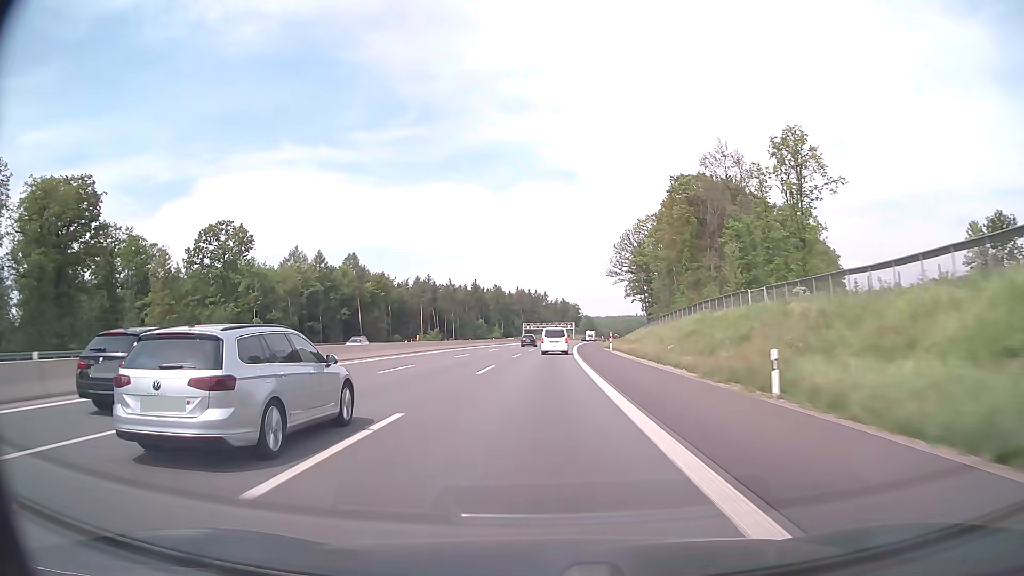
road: motorway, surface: asphalt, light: Day
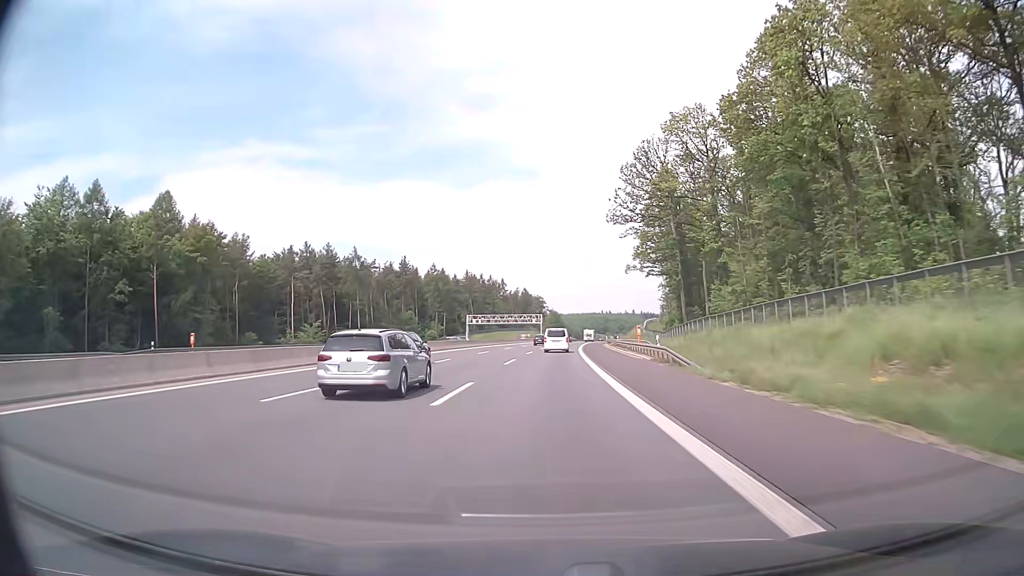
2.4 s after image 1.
(+2.3, +82.6) m; +3°
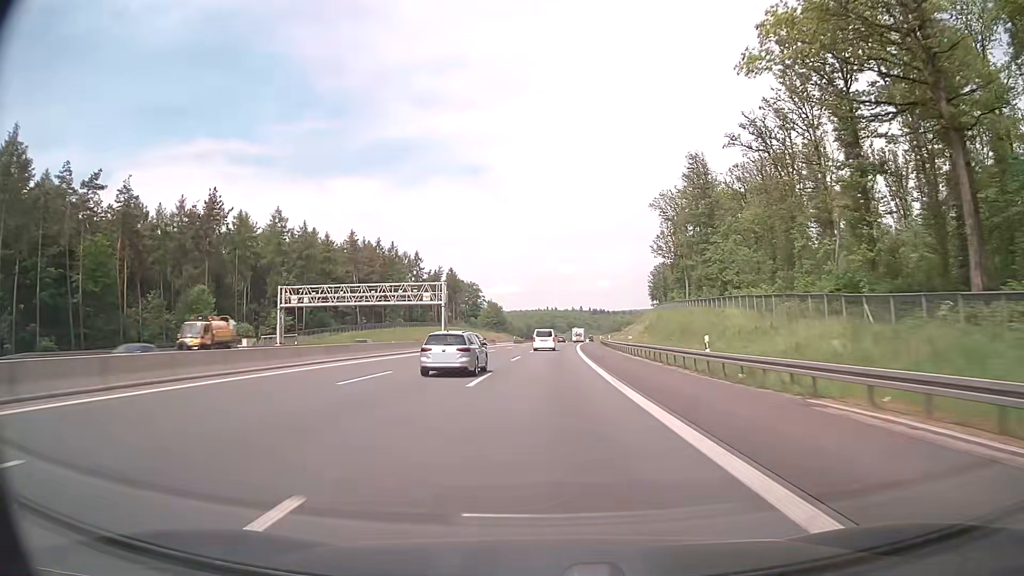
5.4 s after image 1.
(+3.9, +103.3) m; +5°
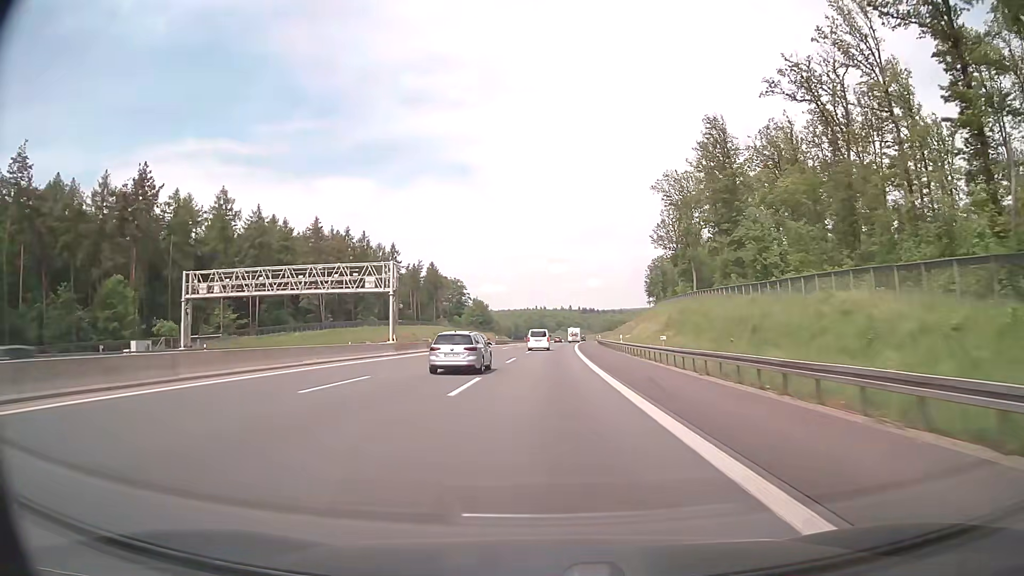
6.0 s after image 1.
(+0.2, +20.7) m; +1°
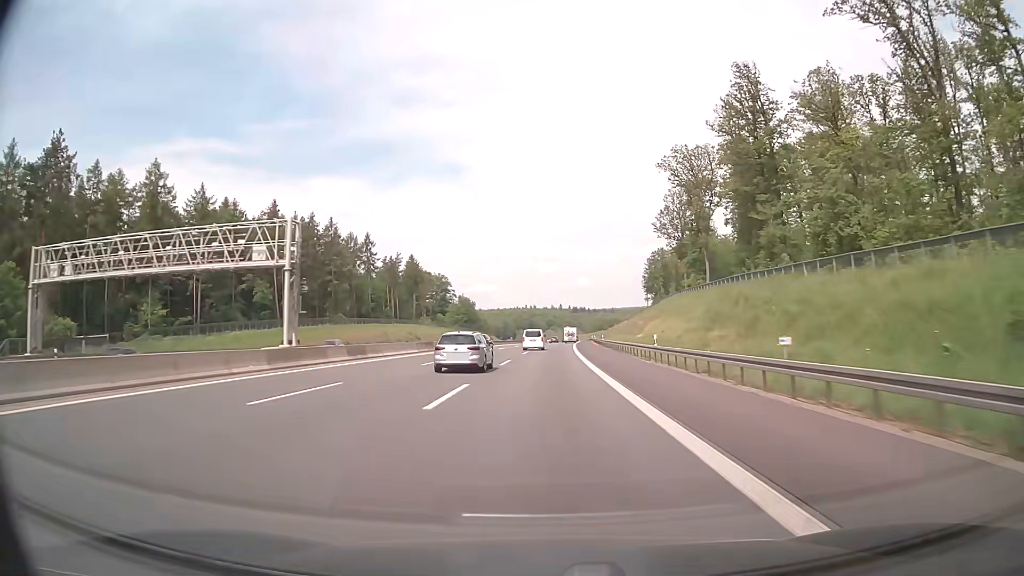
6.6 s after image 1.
(+0.1, +20.7) m; +1°
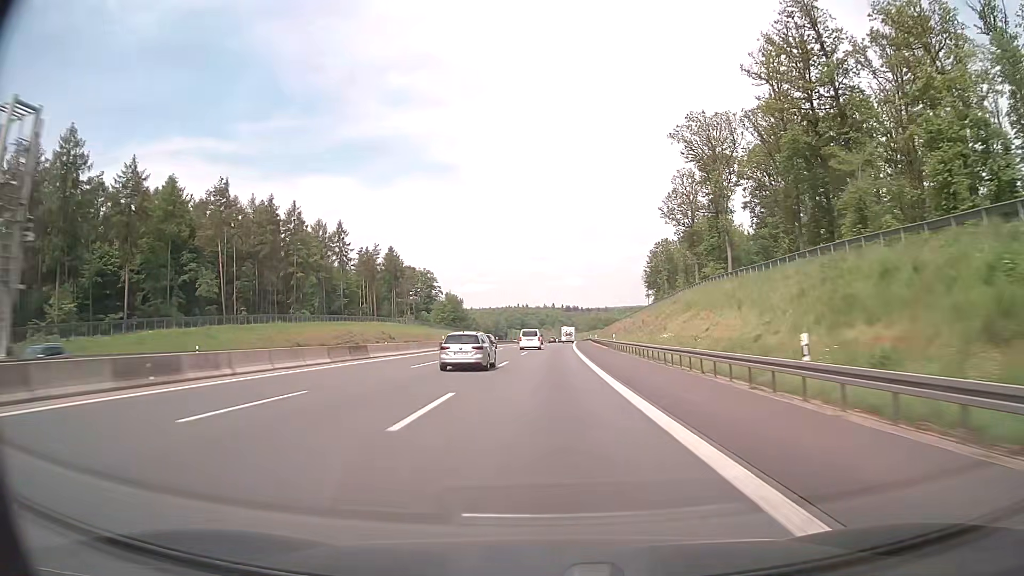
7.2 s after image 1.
(+0.2, +20.7) m; +1°
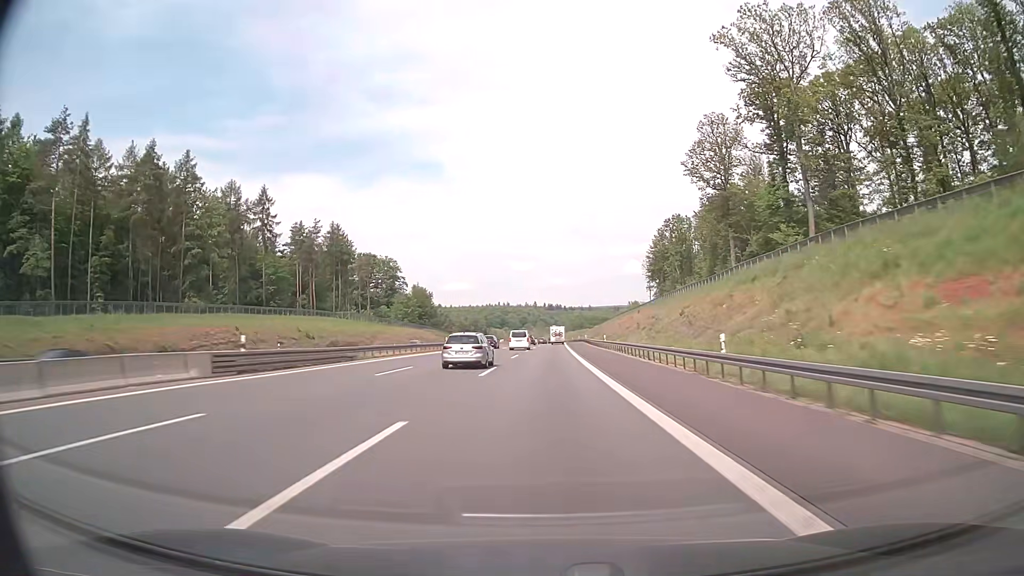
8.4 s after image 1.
(+0.5, +41.3) m; +1°
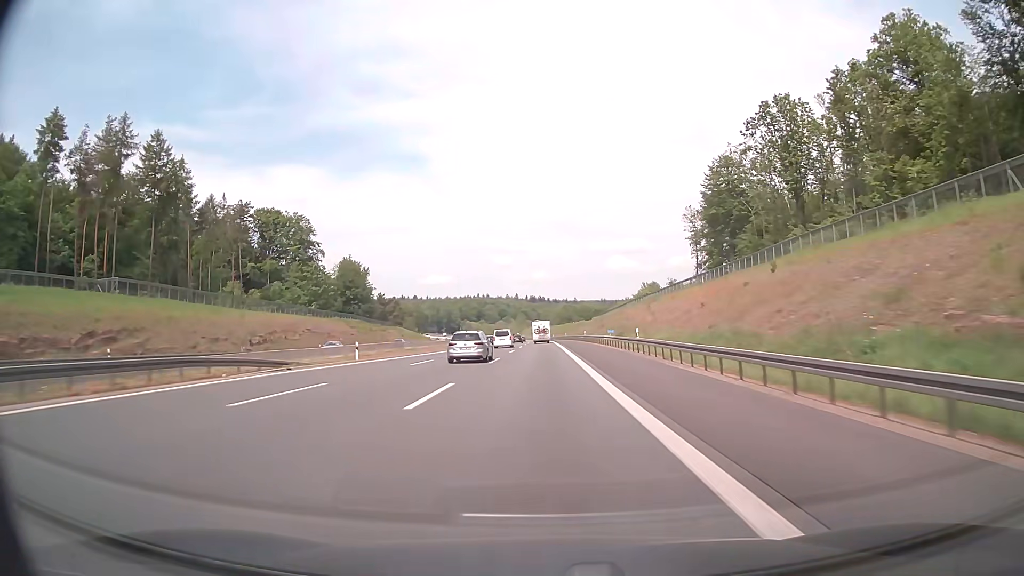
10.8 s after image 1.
(+1.5, +82.5) m; +1°
(0, +10) (0, +20) (0, +30) (0, +40) (0, +50) (0, +60) (0, +70) (0, +80) (0, +90) (0, +100) m
